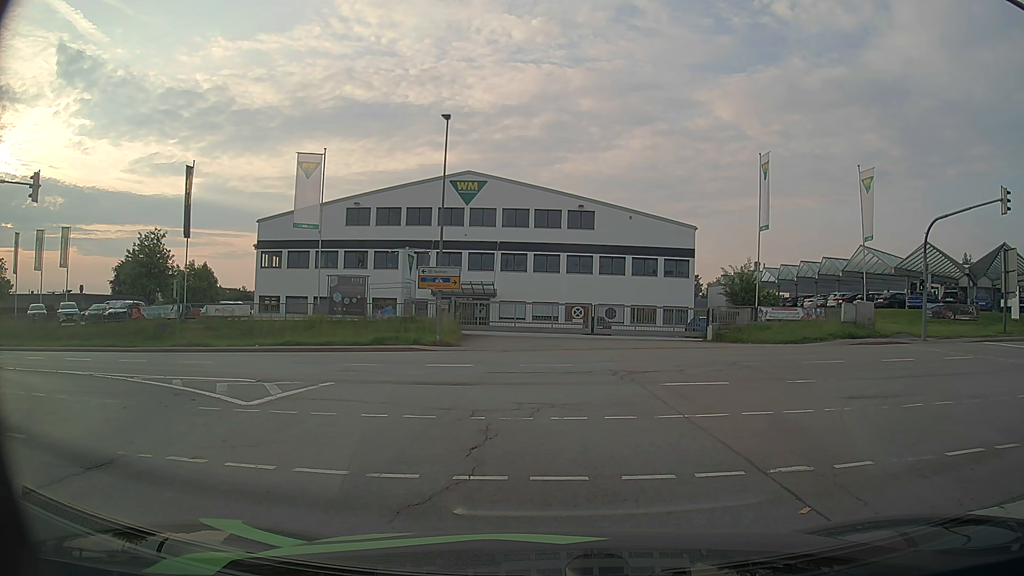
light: Day
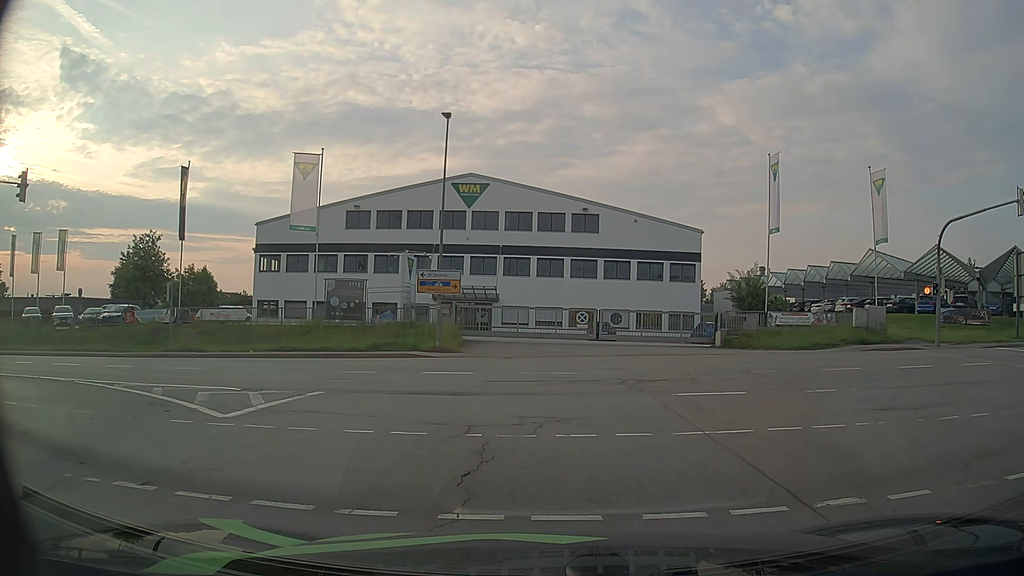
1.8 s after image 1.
(0.0, +1.1) m; 0°
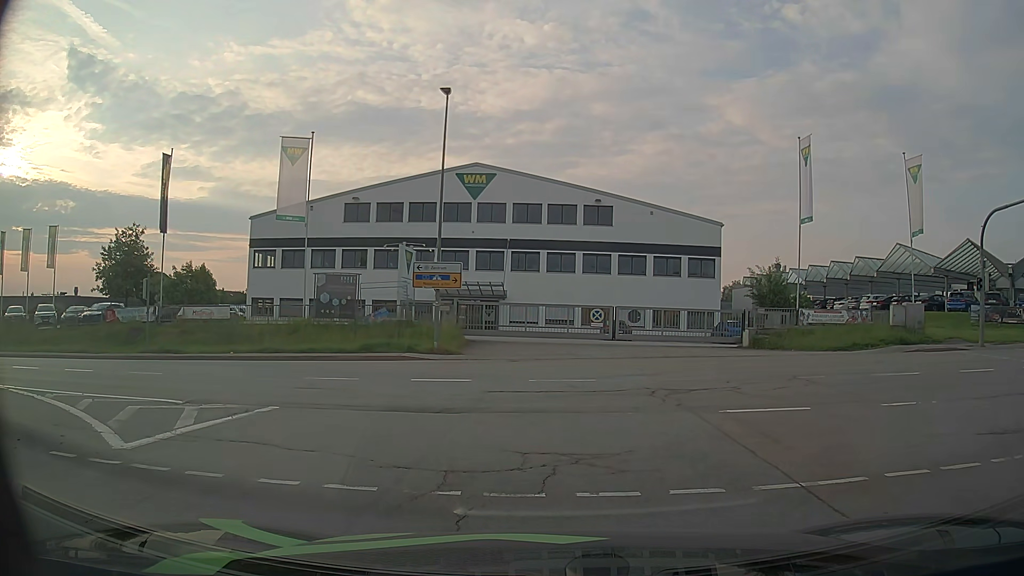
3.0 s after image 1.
(-0.1, +3.2) m; -2°
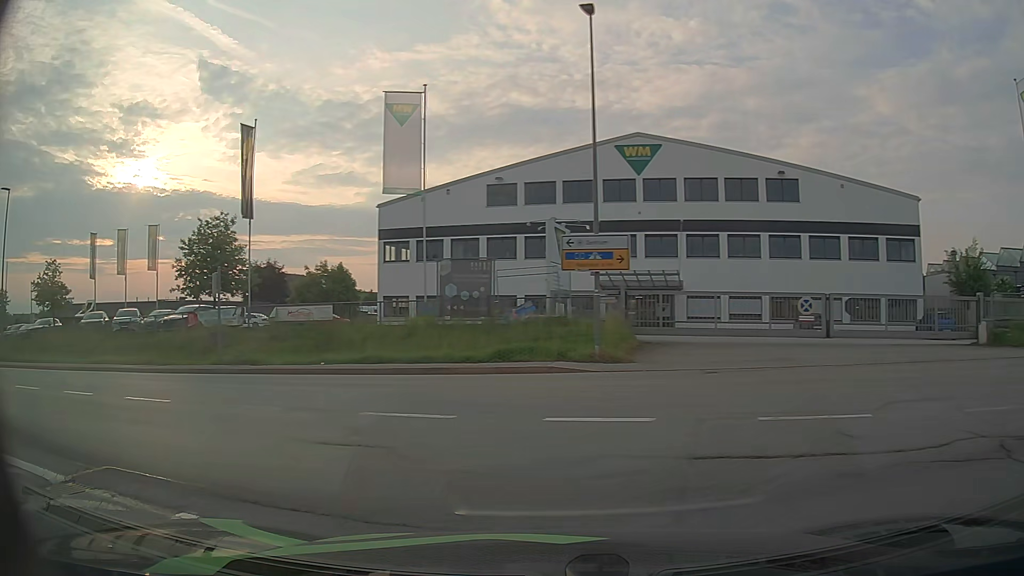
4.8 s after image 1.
(-0.6, +7.5) m; -14°
(-3, +9) (-11, +16) (-20, +19) (-30, +22) (-39, +24) (-49, +27) (-59, +30) (-68, +33) (-77, +36) (-87, +39) m
